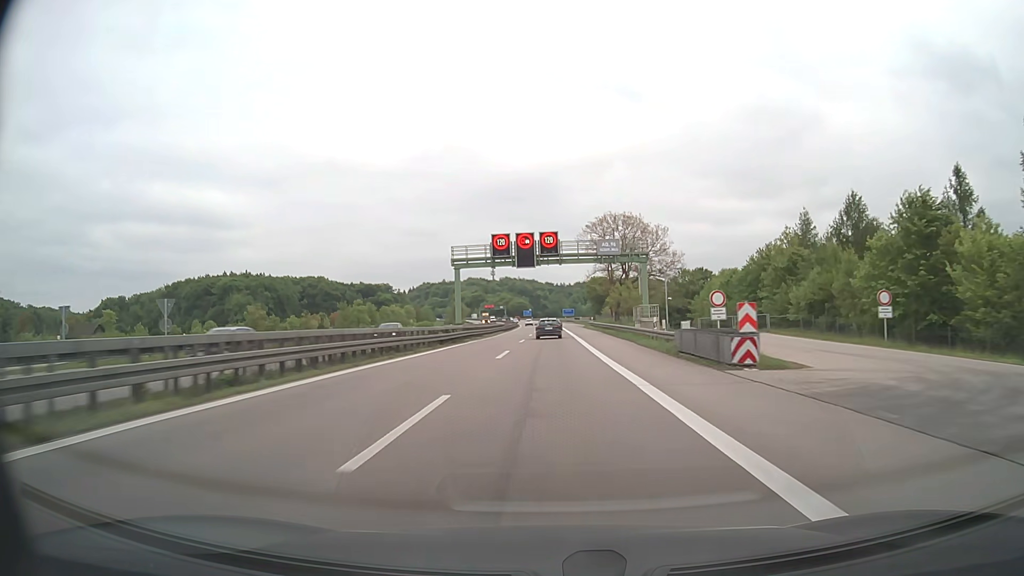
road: motorway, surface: asphalt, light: Day
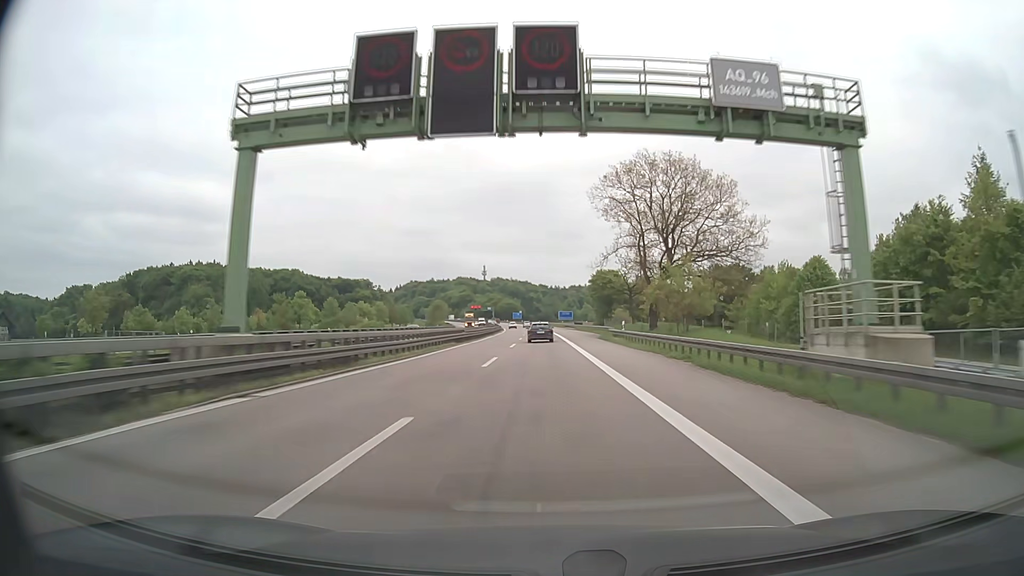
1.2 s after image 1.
(+0.1, +38.8) m; 0°
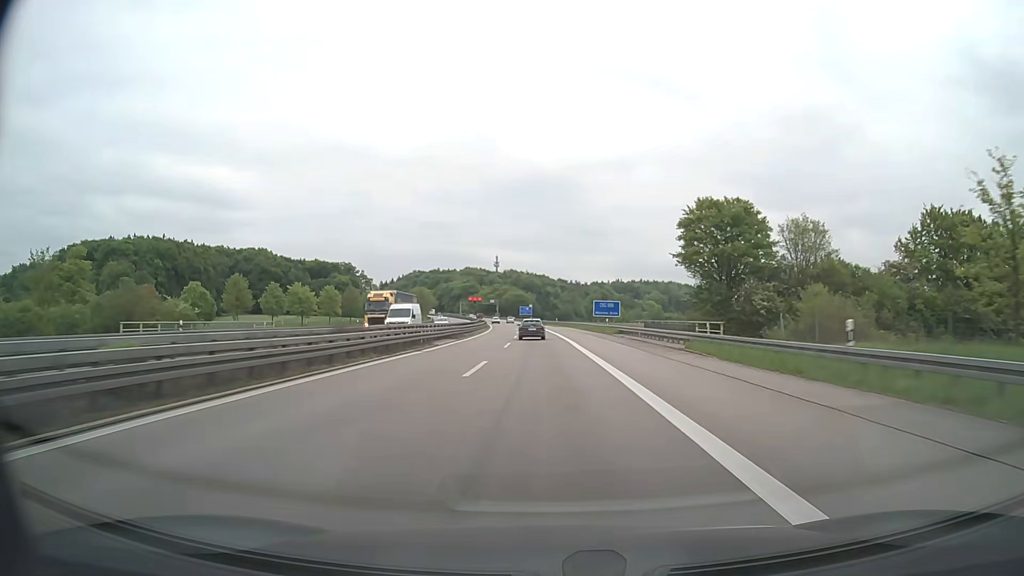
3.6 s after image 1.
(-0.4, +78.3) m; -1°
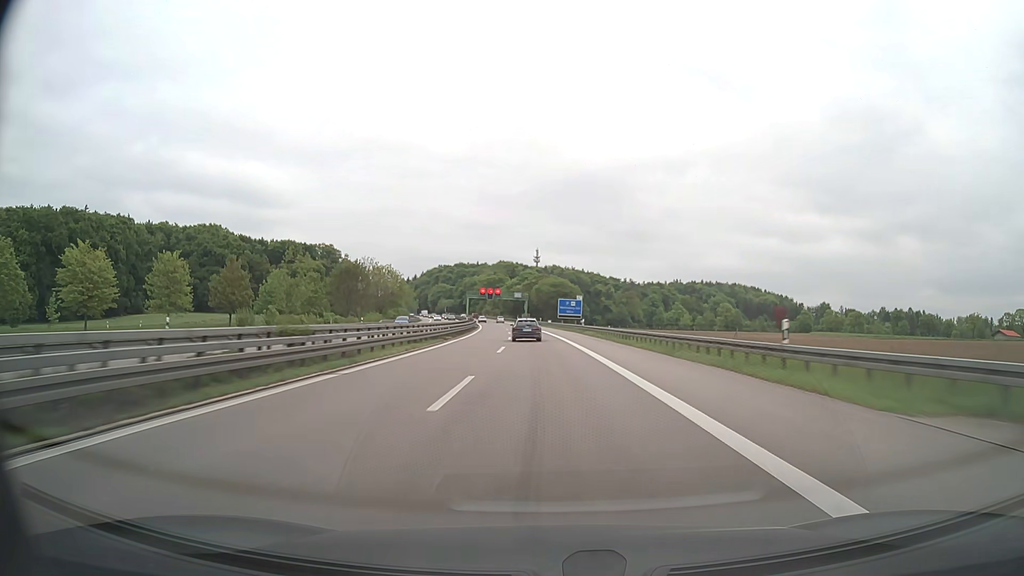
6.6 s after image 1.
(-2.8, +97.6) m; -4°
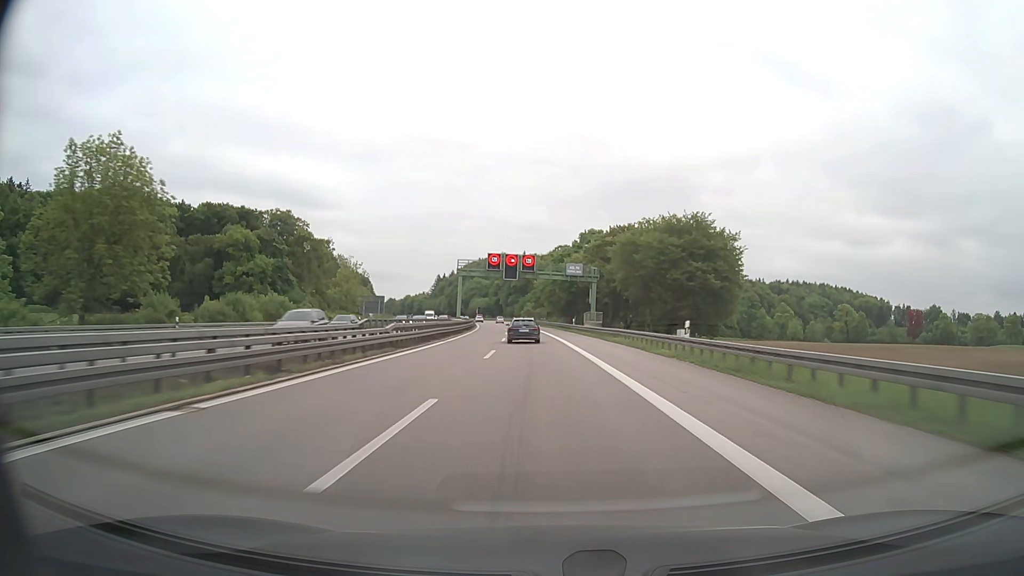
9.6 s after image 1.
(-3.9, +95.8) m; -5°
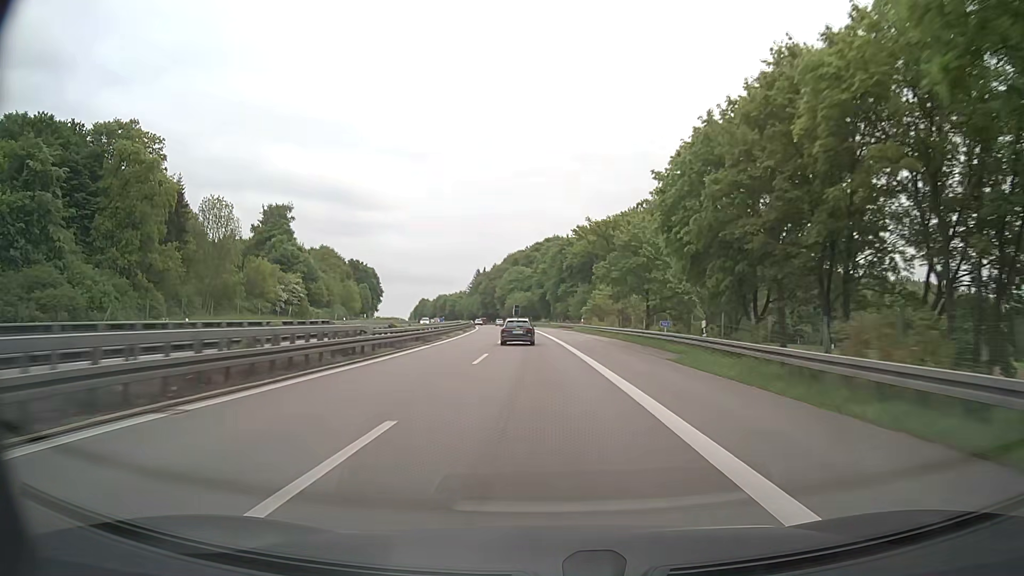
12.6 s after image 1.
(-4.0, +93.5) m; -5°
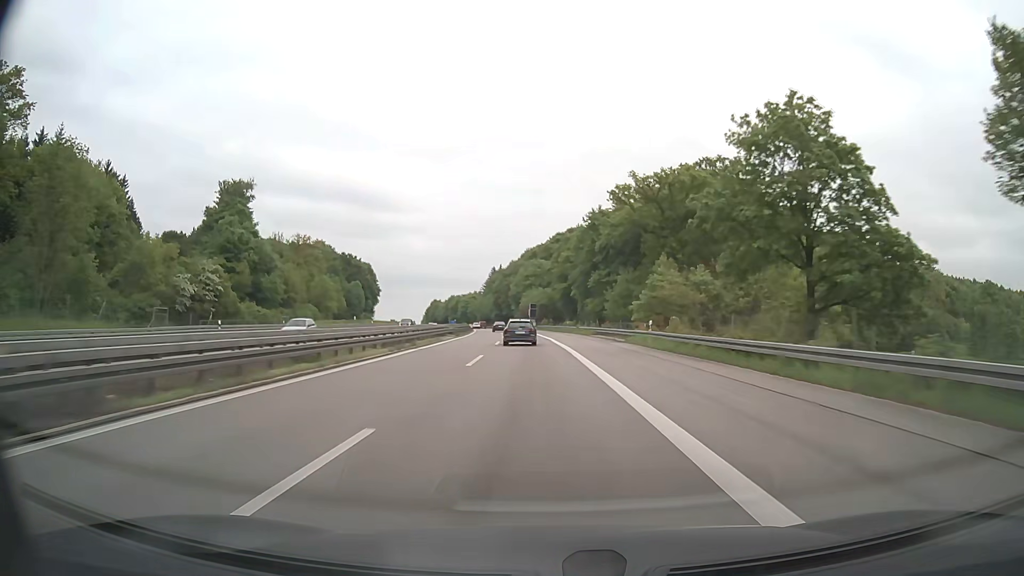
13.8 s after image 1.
(-0.6, +37.1) m; -2°
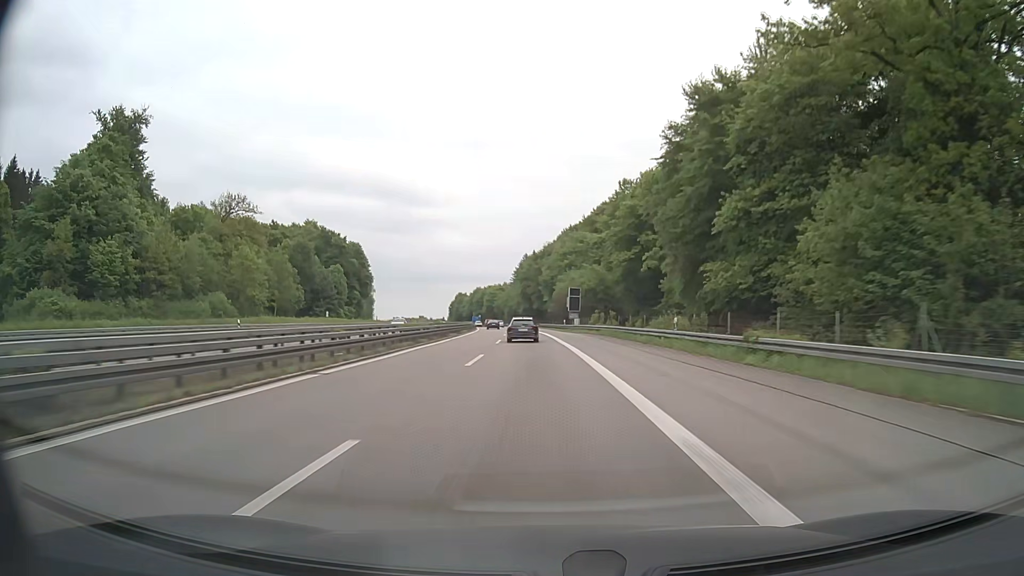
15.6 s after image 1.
(-1.6, +55.6) m; -3°
(0, +10) (0, +20) (0, +30) (-1, +40) (-1, +50) (-2, +60) (-2, +70) (-3, +80) (-4, +90) (-4, +100) m
